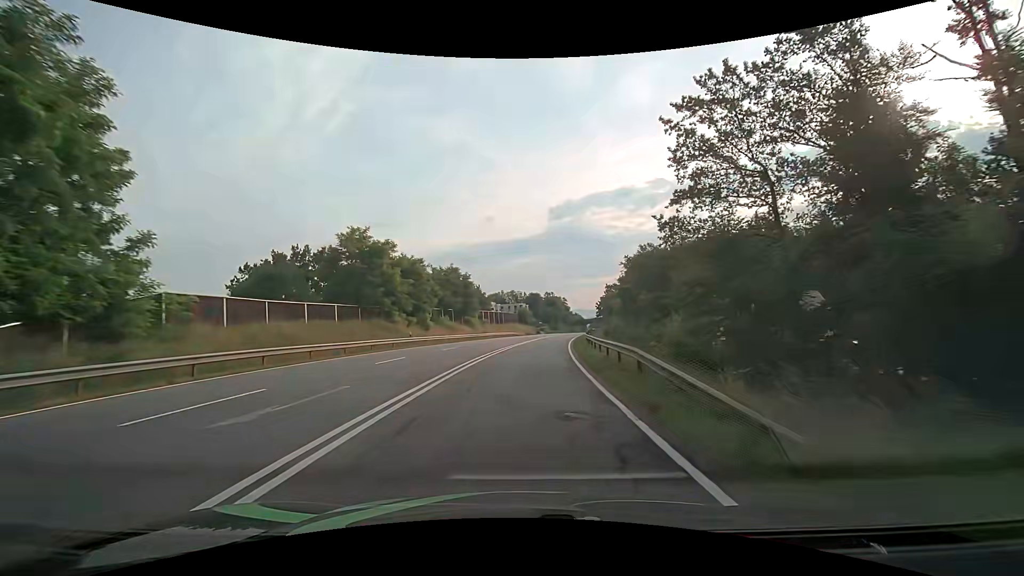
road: secondary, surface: asphalt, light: Day
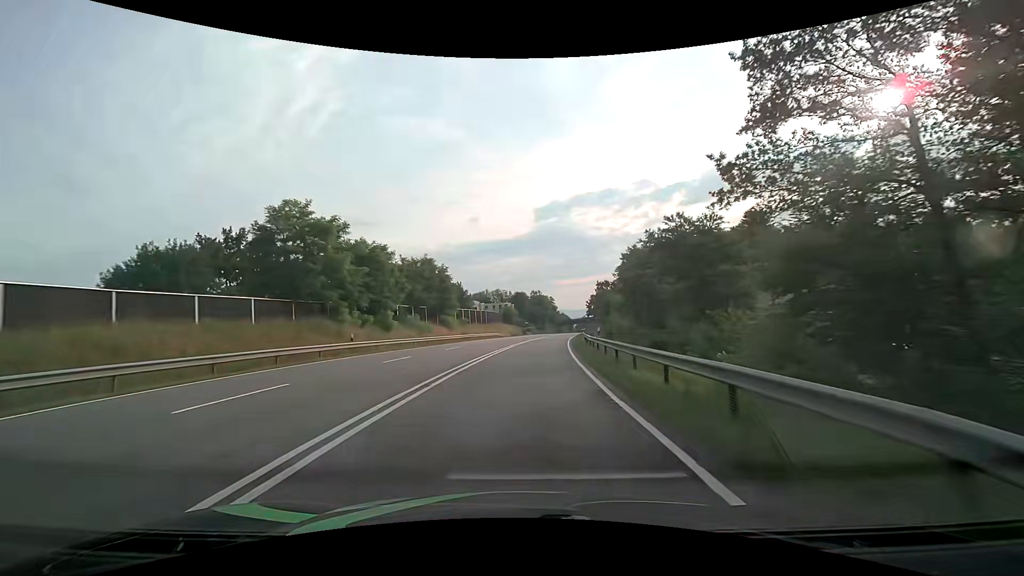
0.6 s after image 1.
(+0.1, +10.6) m; +2°
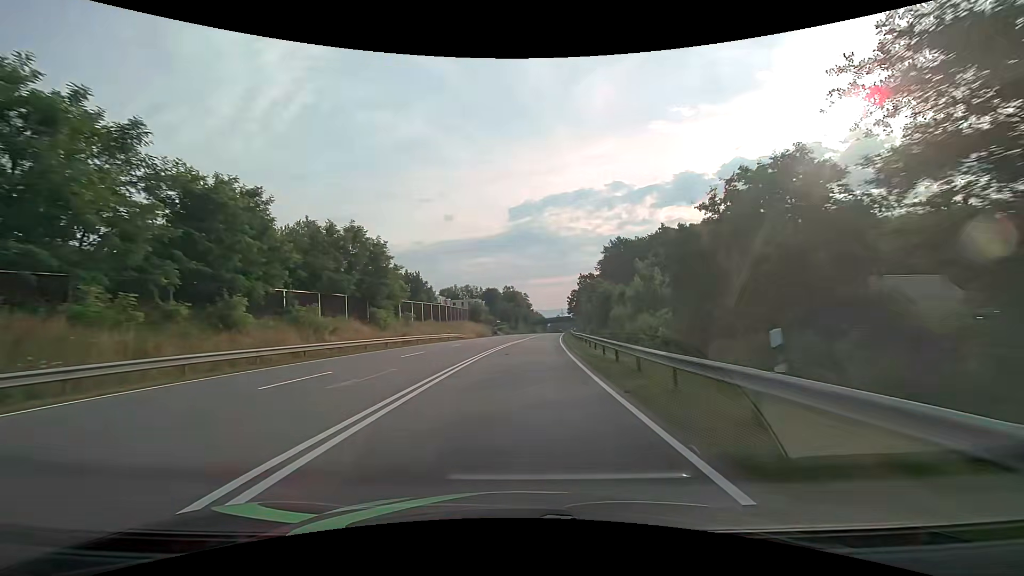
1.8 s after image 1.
(+0.5, +20.7) m; +3°
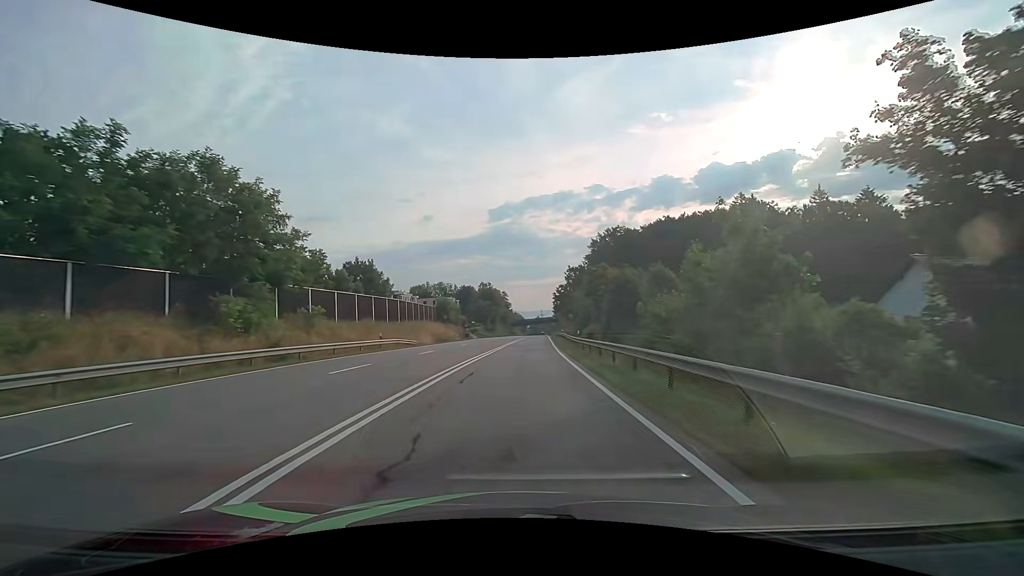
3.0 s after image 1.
(+0.4, +19.8) m; +2°
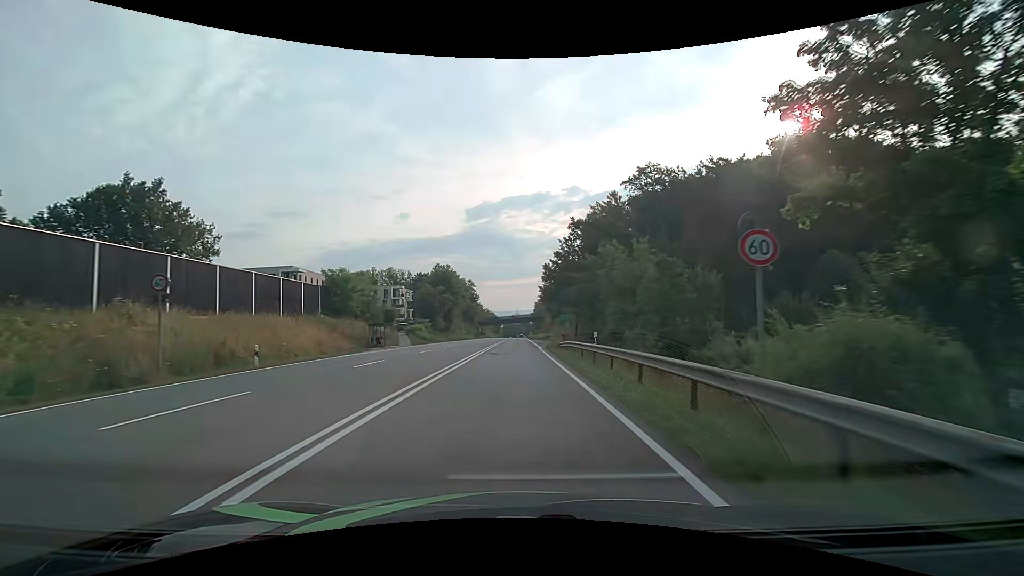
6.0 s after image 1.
(+1.5, +46.6) m; +3°
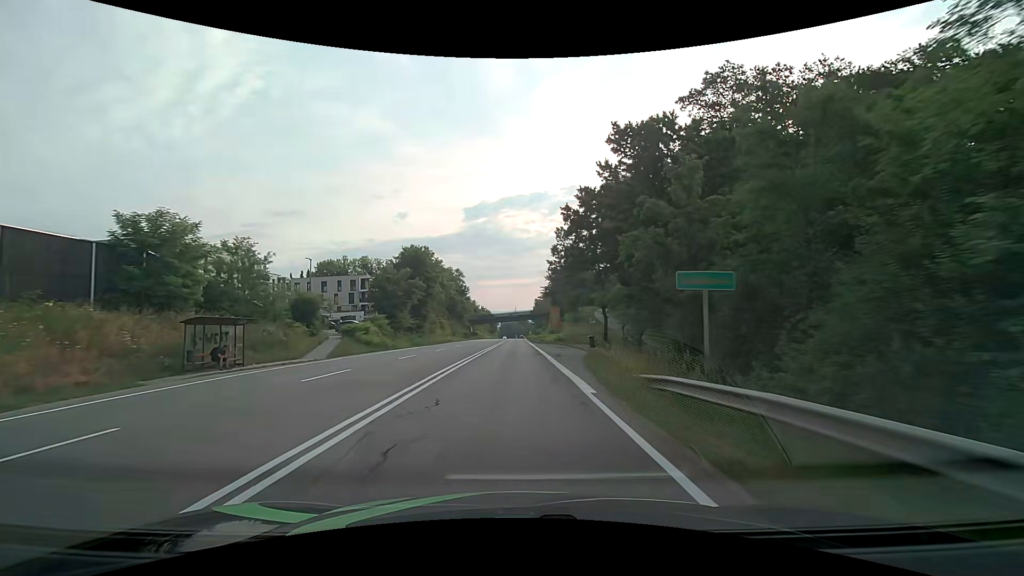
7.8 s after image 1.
(+0.2, +27.2) m; 0°
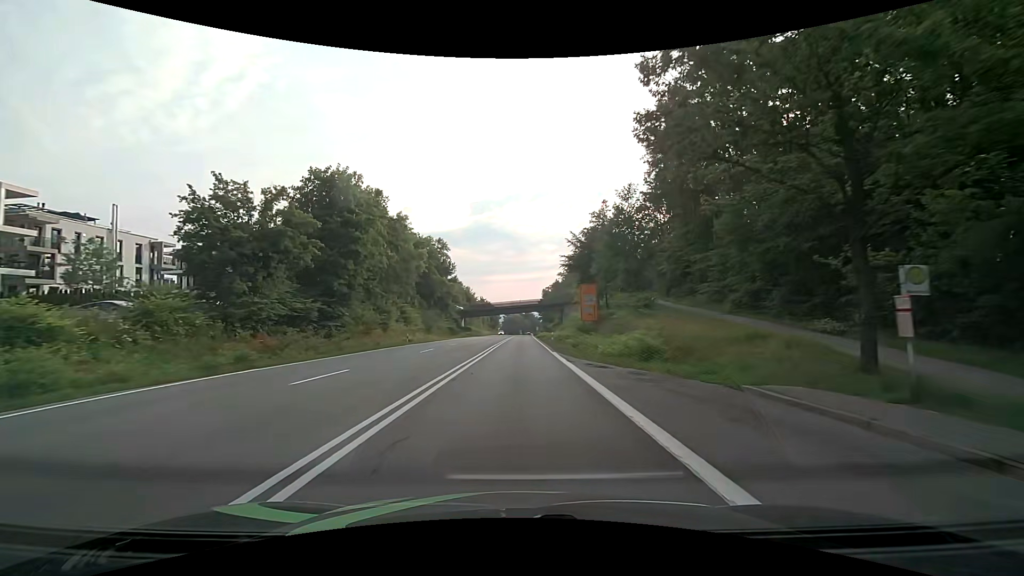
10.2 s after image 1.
(-0.3, +36.8) m; -1°
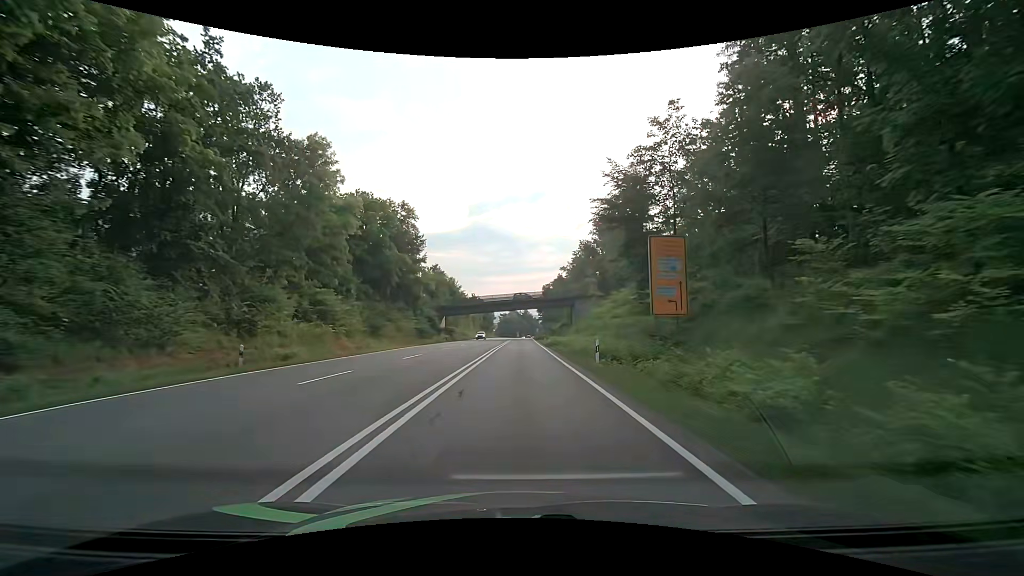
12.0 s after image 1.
(+0.1, +27.6) m; +1°
(0, +10) (0, +20) (0, +30) (0, +40) (0, +50) (0, +60) (0, +70) (0, +80) (+1, +90) (0, +100) m
